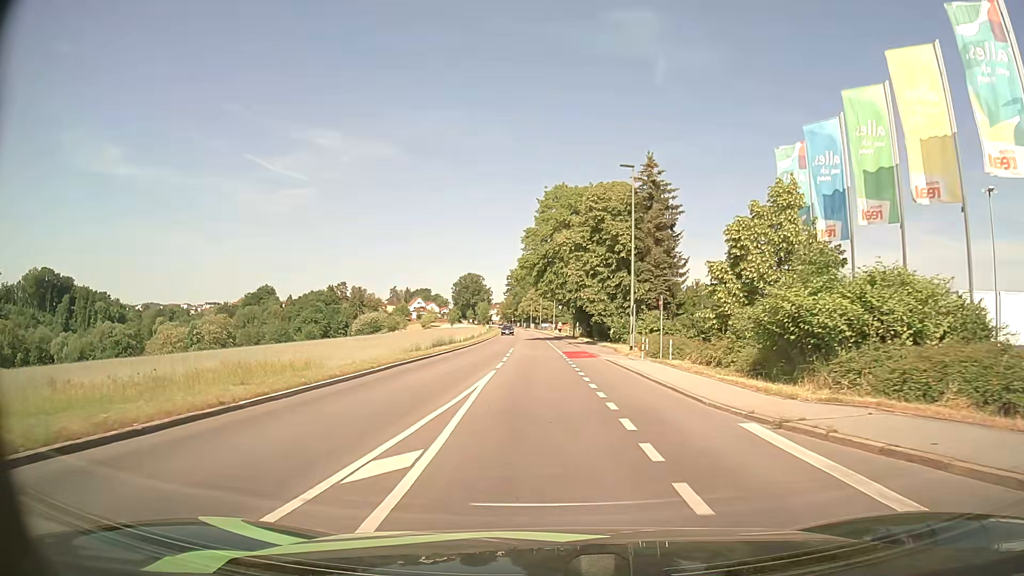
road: tertiary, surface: asphalt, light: Day
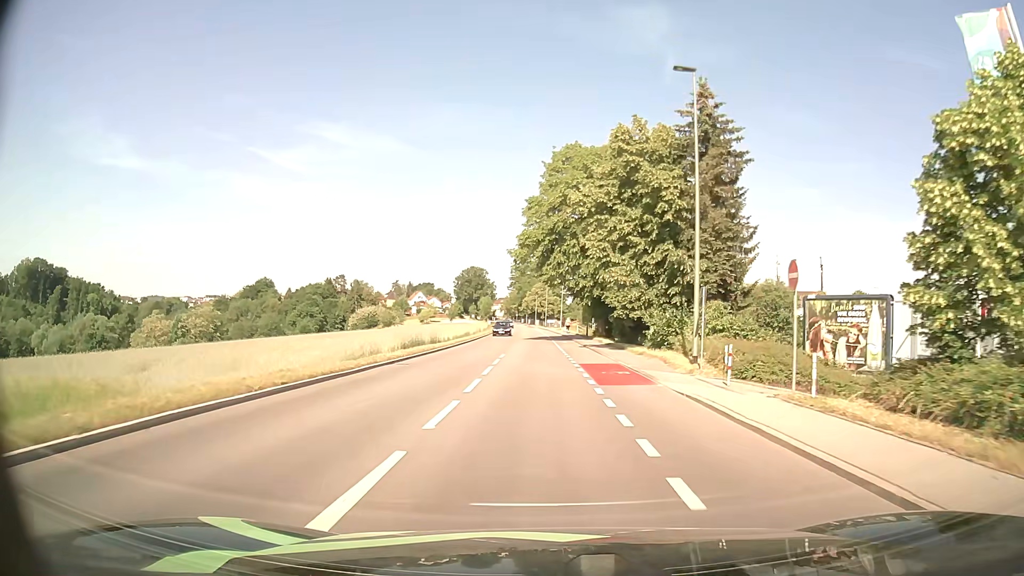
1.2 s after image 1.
(-0.1, +14.2) m; 0°
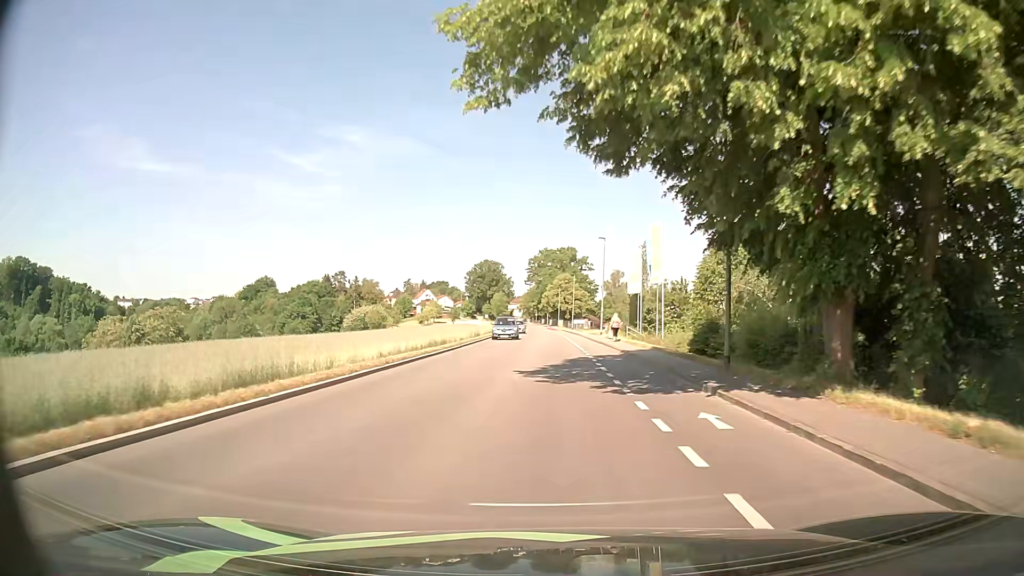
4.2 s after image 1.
(-0.7, +38.9) m; -1°
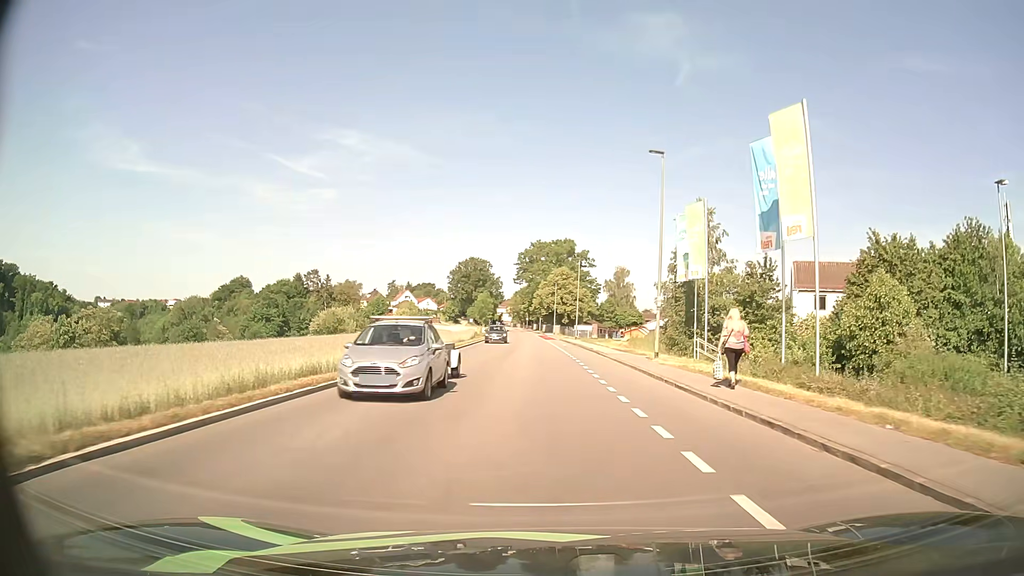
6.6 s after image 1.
(-0.5, +30.1) m; -1°
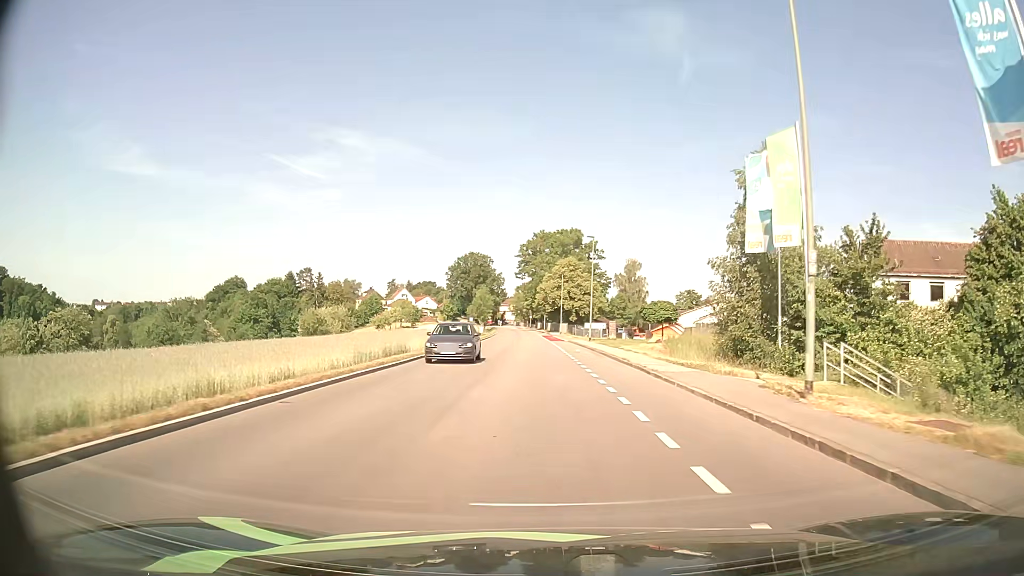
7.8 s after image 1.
(0.0, +14.9) m; 0°
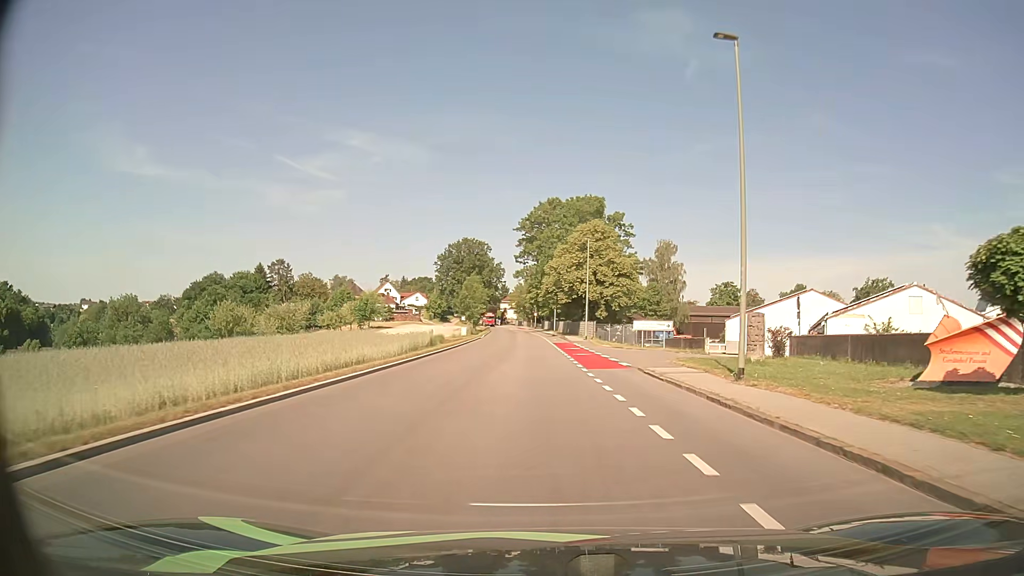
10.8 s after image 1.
(-0.8, +37.6) m; -1°
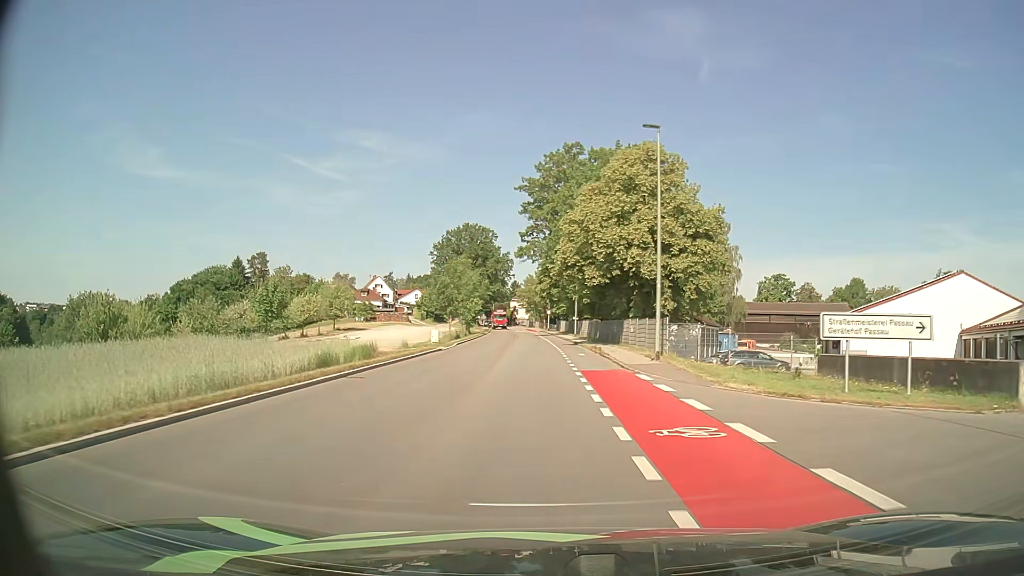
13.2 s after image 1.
(0.0, +30.2) m; -1°
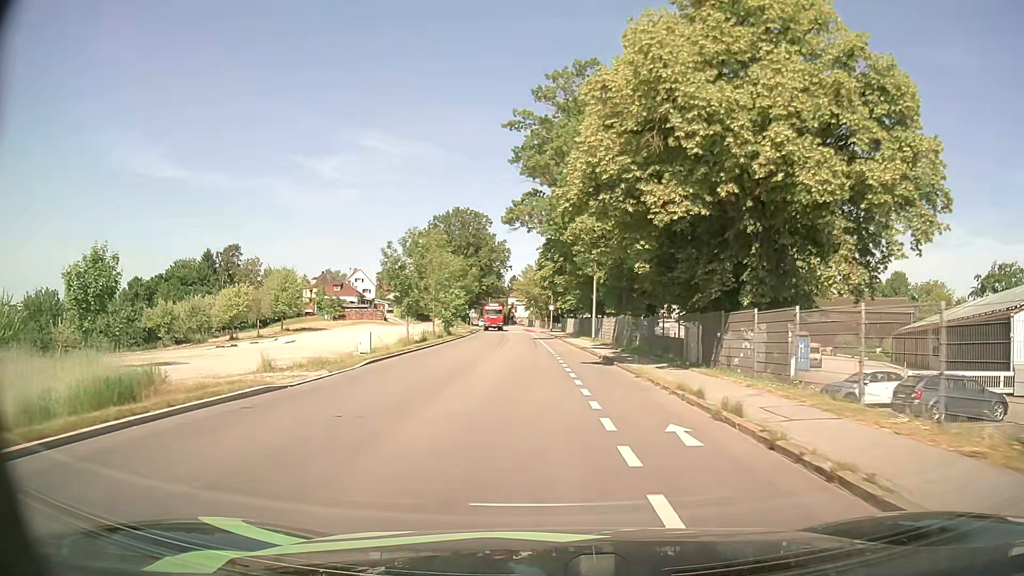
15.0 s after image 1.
(0.0, +21.6) m; 0°
(0, +10) (0, +20) (0, +30) (-1, +40) (-1, +50) (-2, +60) (-2, +70) (-3, +80) (-4, +90) (-5, +100) m
